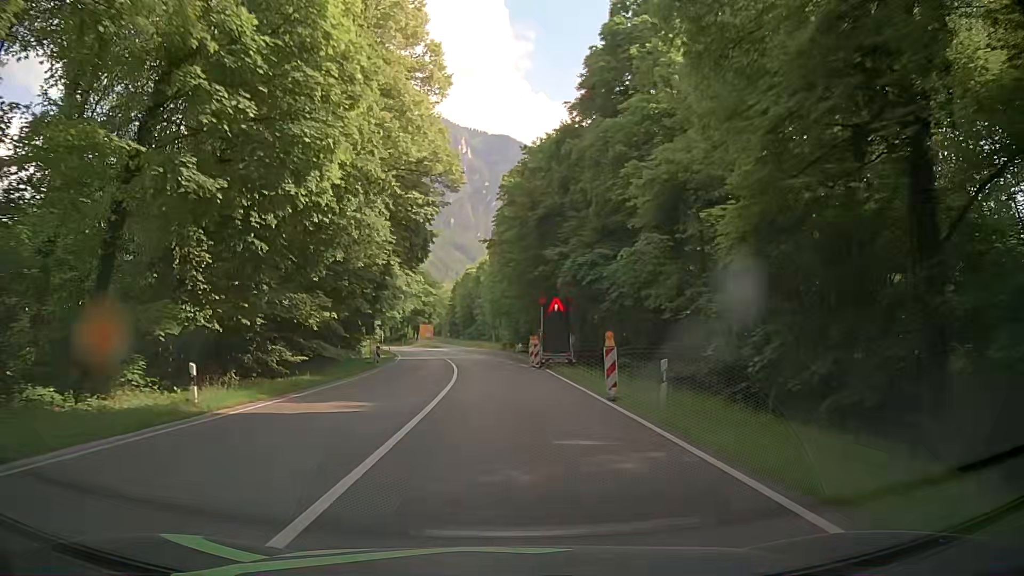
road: primary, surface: asphalt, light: Day
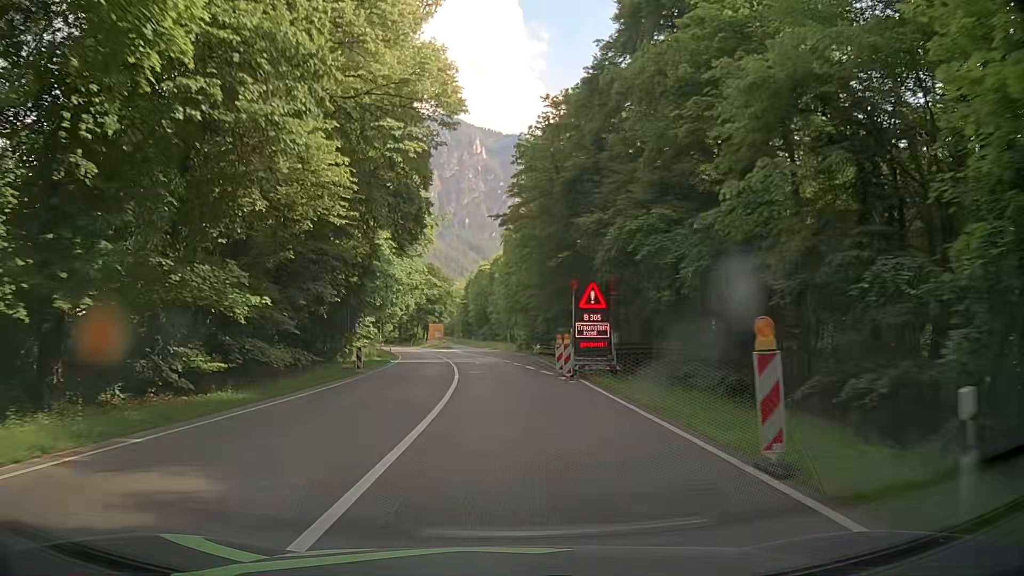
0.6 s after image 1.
(-0.2, +9.1) m; -2°
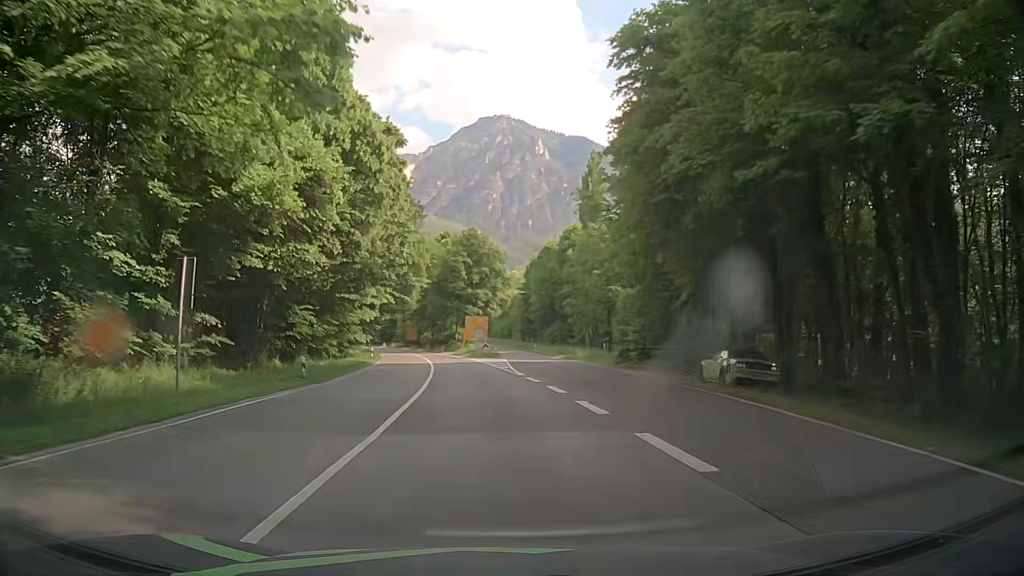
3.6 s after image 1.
(-1.9, +45.6) m; -4°
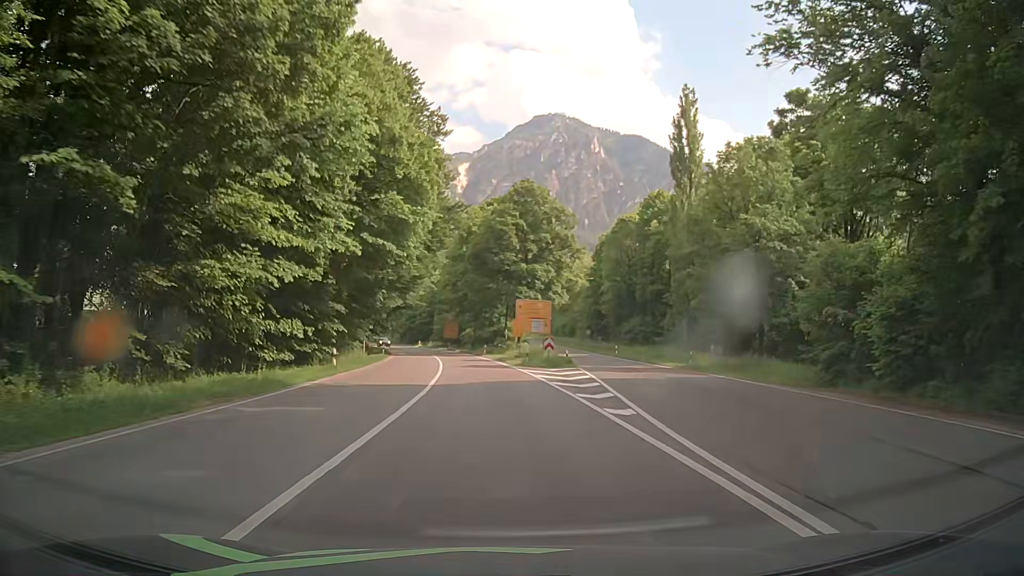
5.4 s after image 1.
(-1.5, +27.4) m; -6°
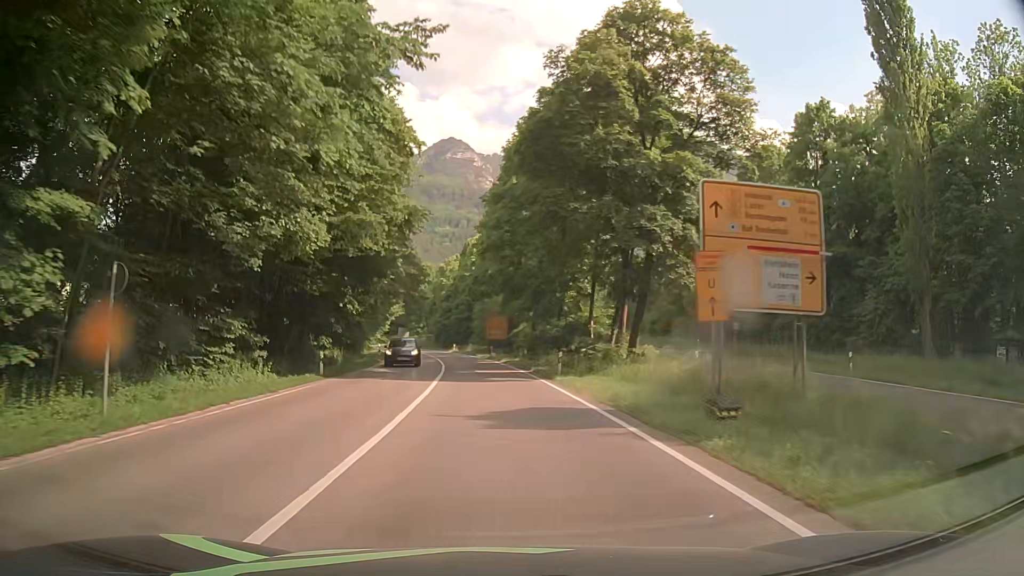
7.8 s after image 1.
(-1.6, +36.6) m; -4°
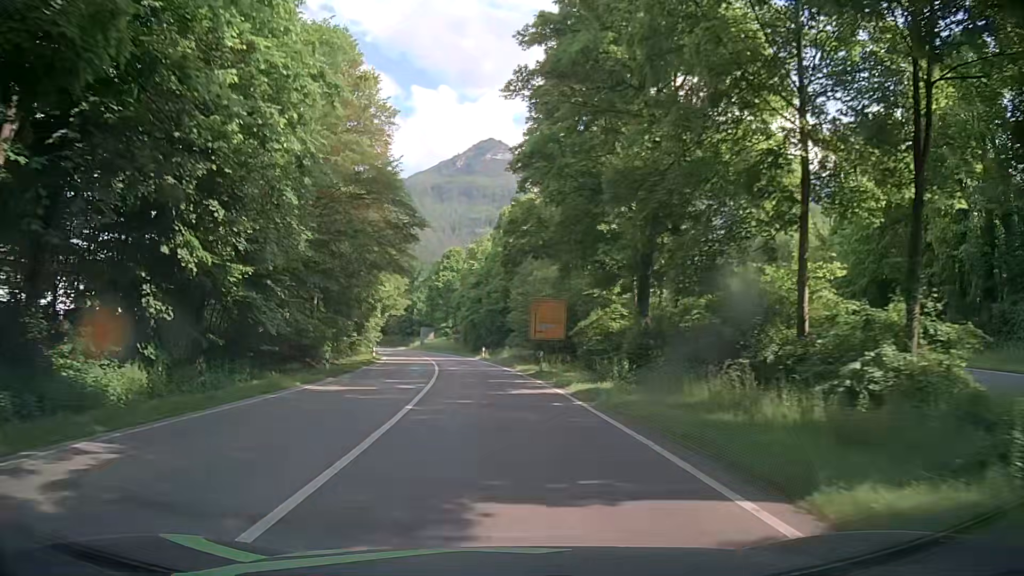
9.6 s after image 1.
(-1.0, +27.5) m; -3°
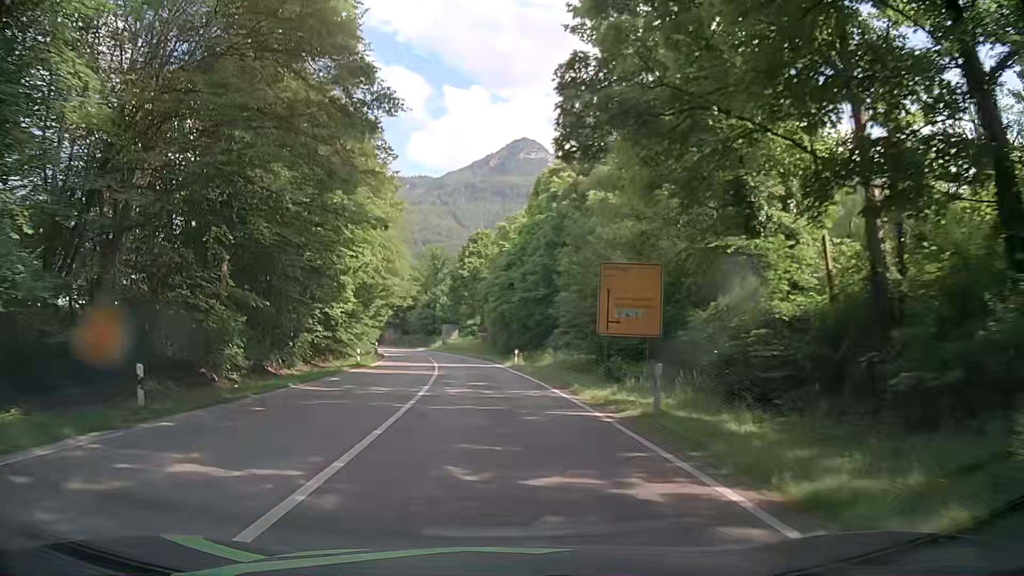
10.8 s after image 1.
(-0.6, +18.3) m; -3°
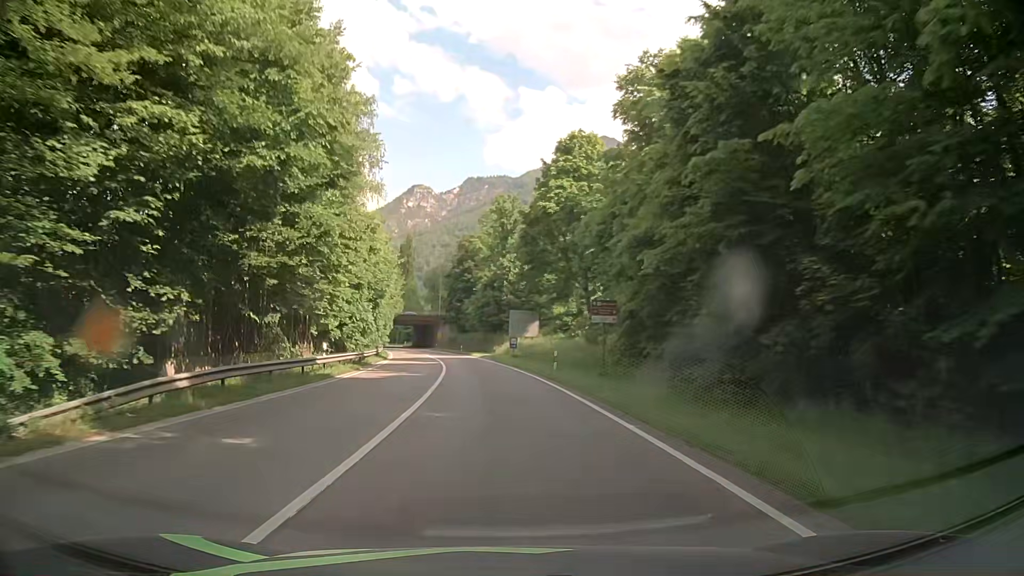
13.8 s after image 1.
(-3.0, +45.8) m; -8°
(0, +10) (0, +20) (-1, +30) (-2, +40) (-3, +50) (-4, +60) (-5, +70) (-7, +80) (-9, +89) (-11, +99) m
